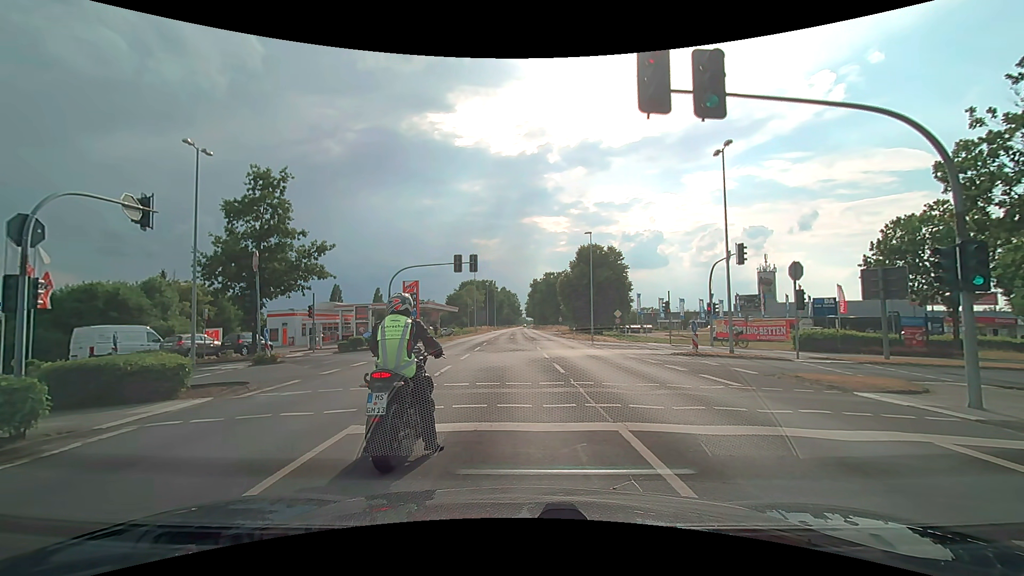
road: secondary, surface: asphalt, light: Day
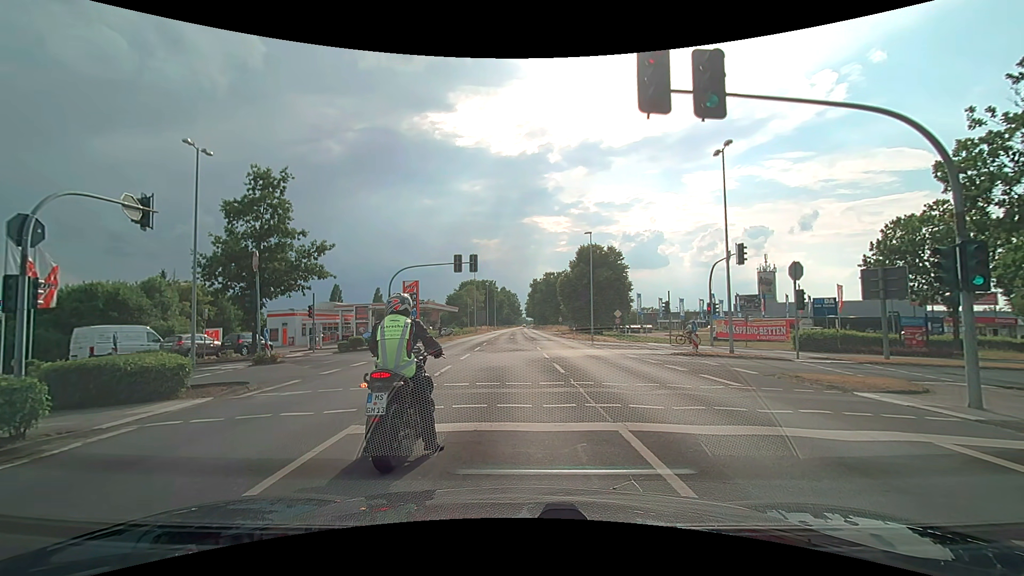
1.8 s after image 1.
(0.0, 0.0) m; 0°
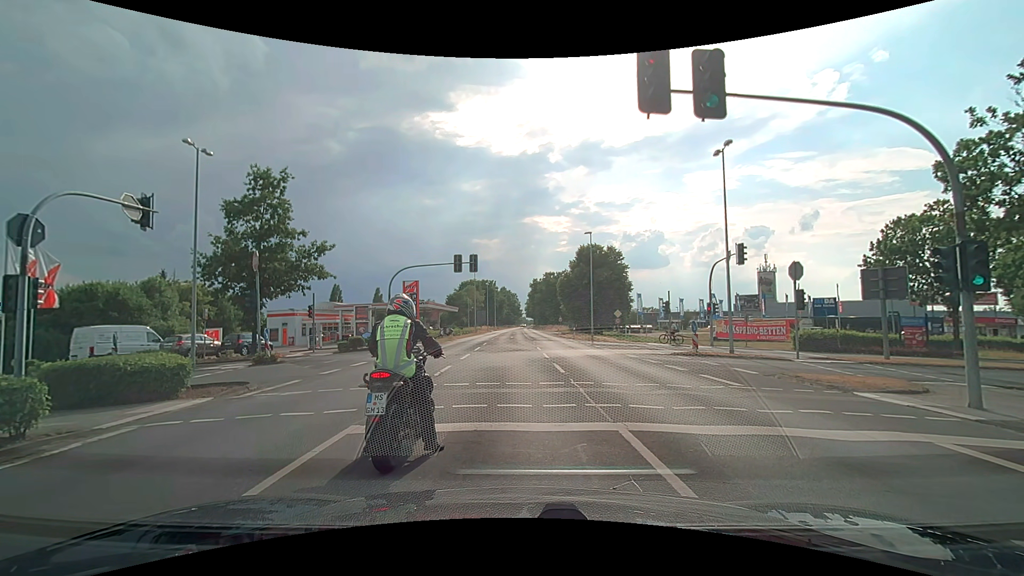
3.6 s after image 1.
(0.0, 0.0) m; 0°
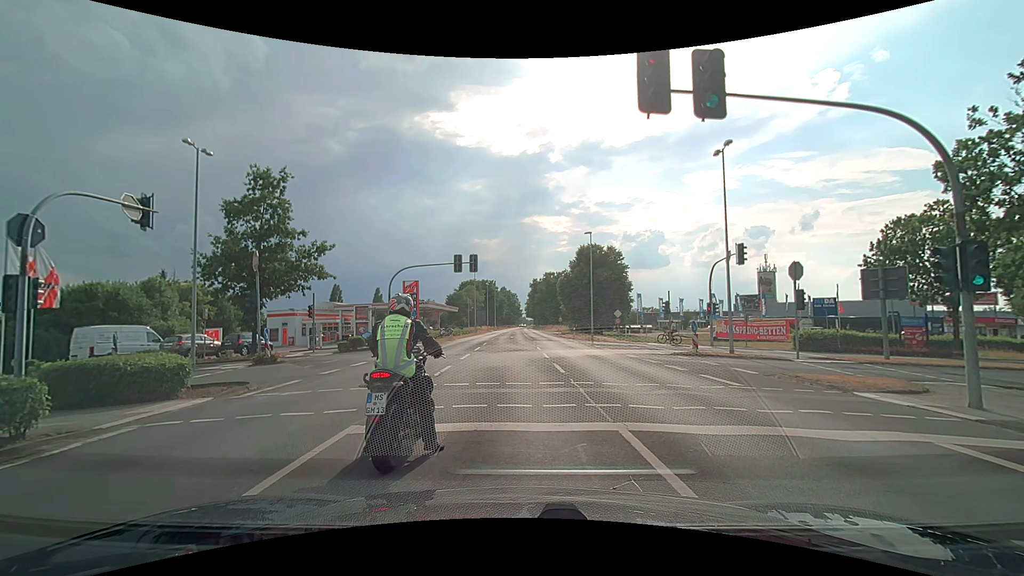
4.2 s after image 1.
(0.0, 0.0) m; 0°
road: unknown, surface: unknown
